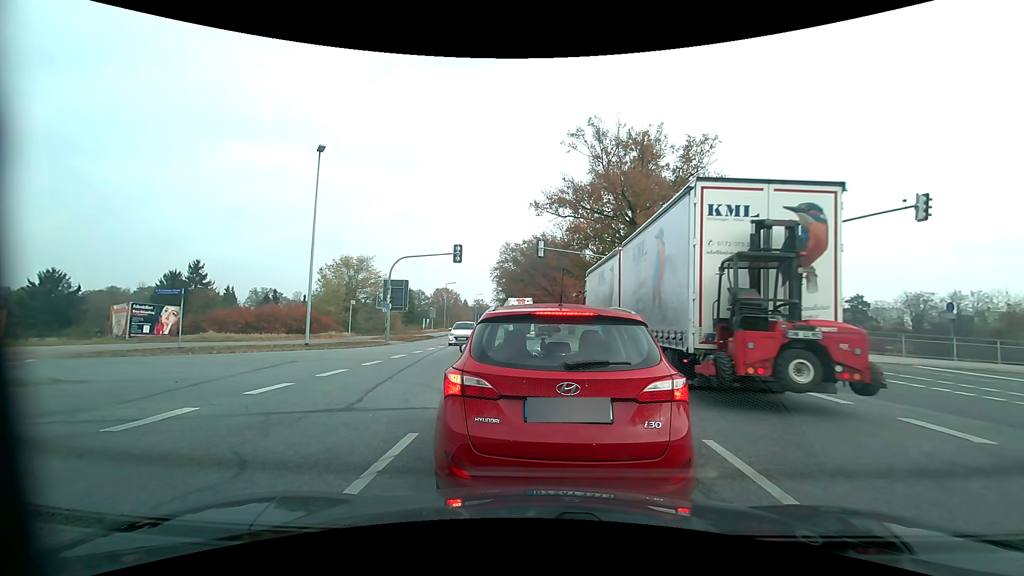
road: primary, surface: asphalt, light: Day
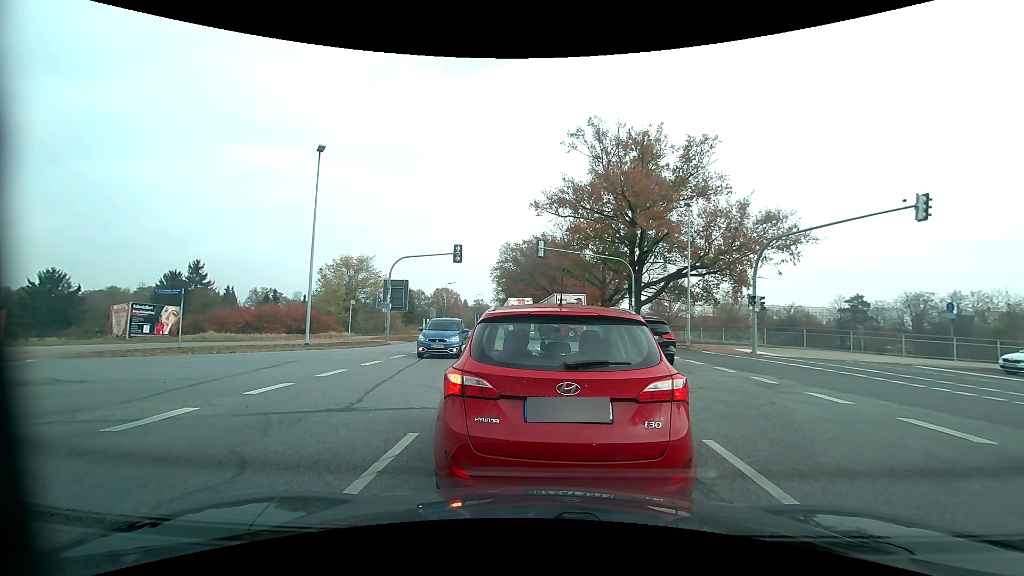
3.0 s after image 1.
(0.0, 0.0) m; 0°
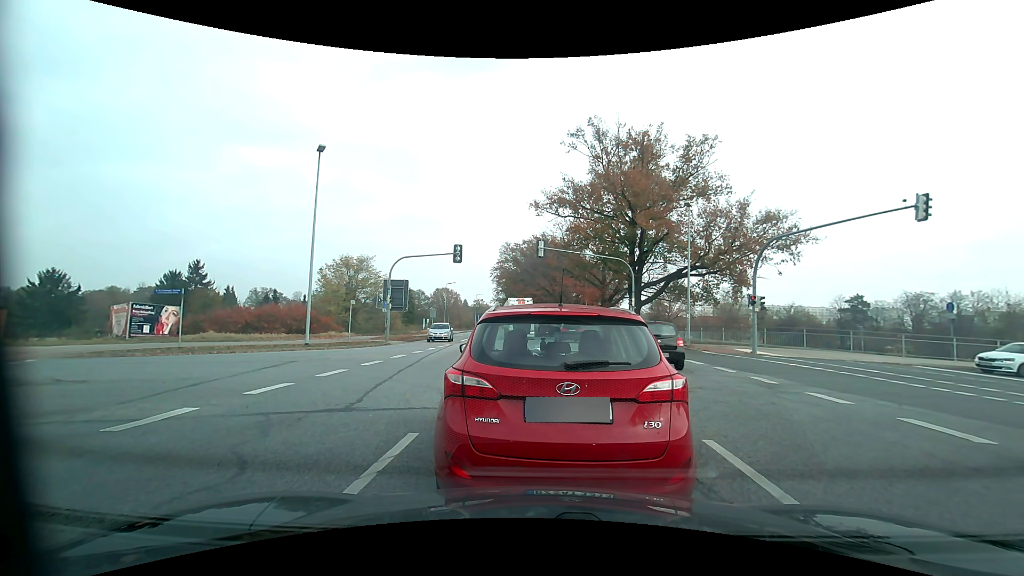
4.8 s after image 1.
(0.0, 0.0) m; 0°
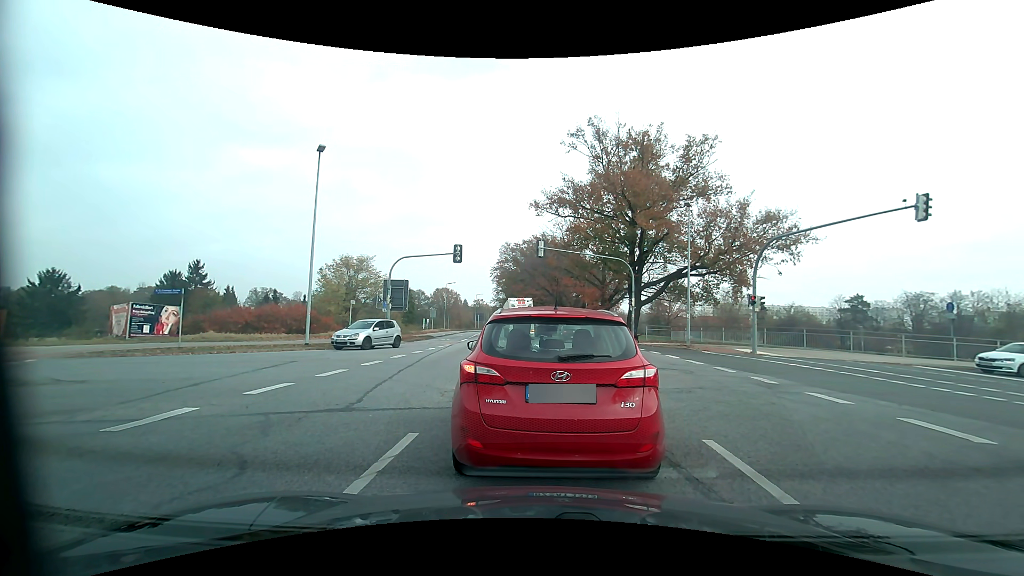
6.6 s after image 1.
(0.0, 0.0) m; 0°
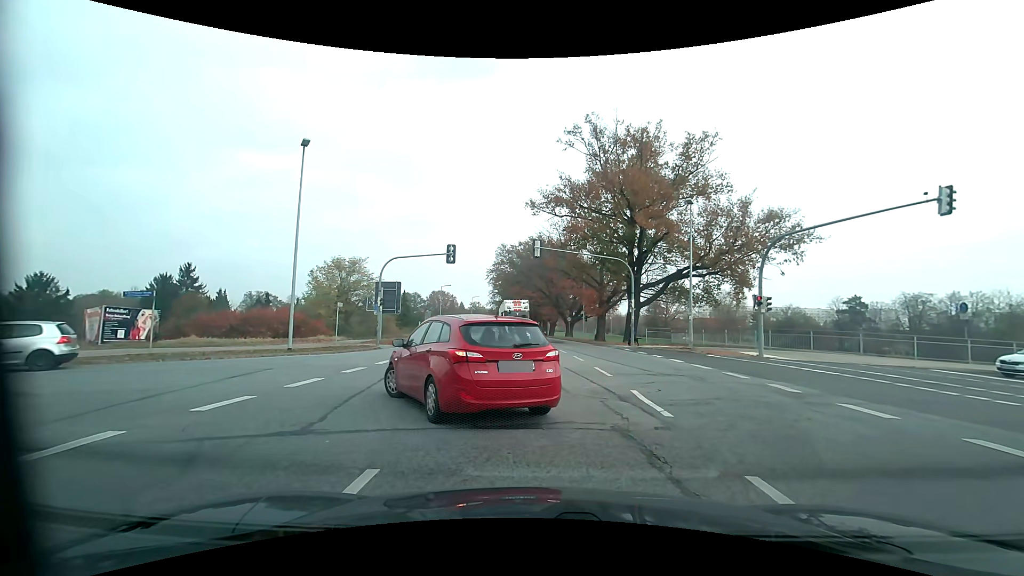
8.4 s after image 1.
(0.0, +1.5) m; 0°
